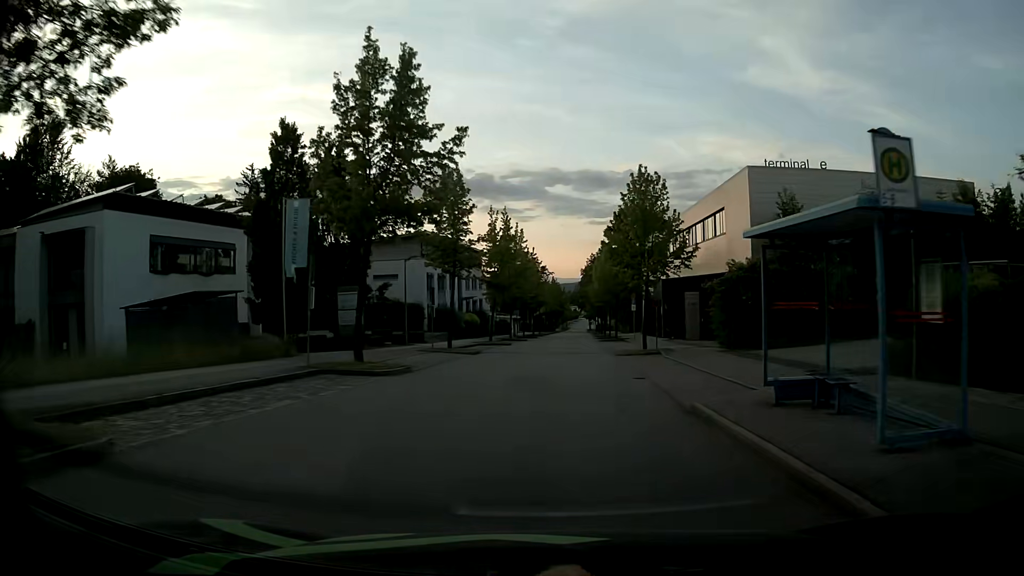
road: residential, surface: asphalt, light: Day
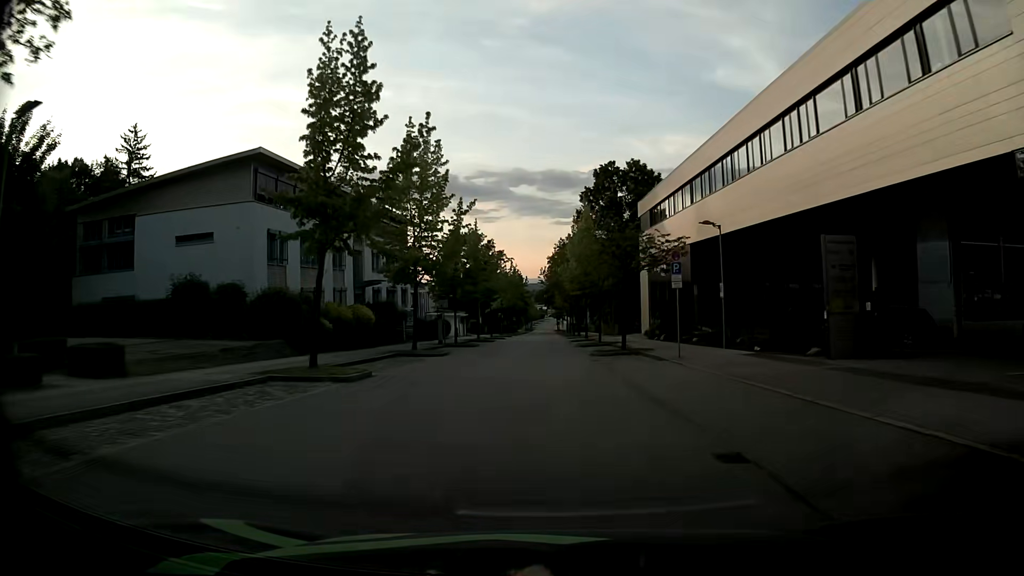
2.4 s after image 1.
(+1.2, +30.3) m; +3°
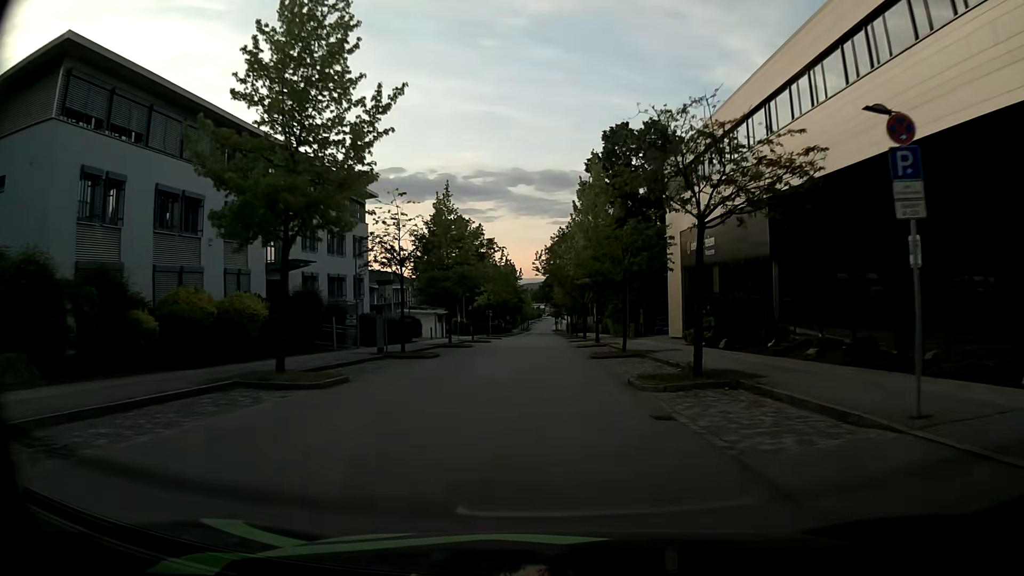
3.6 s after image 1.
(+0.1, +15.8) m; +1°
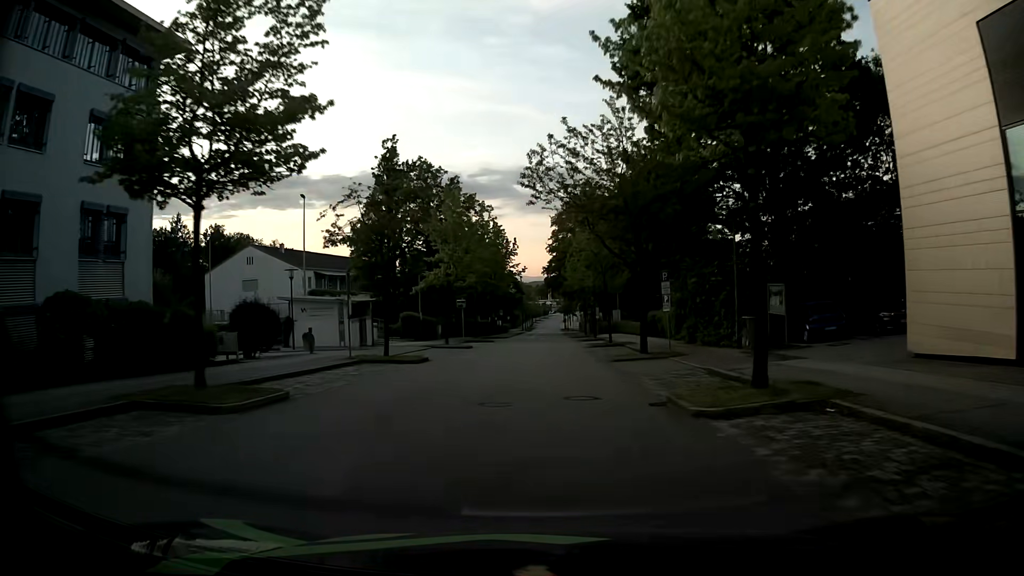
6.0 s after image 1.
(-0.2, +32.7) m; 0°
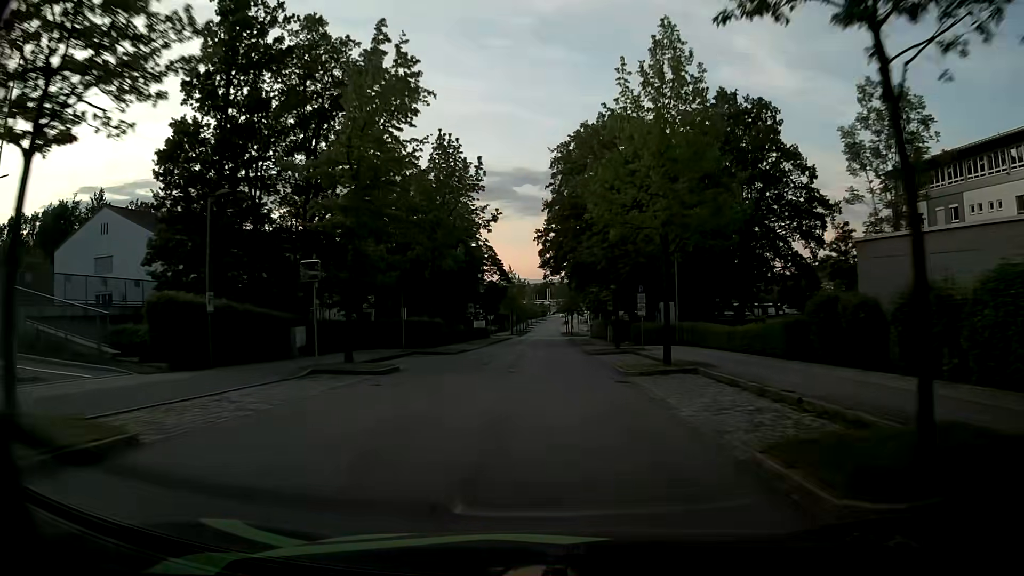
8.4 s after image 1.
(-0.1, +33.2) m; 0°
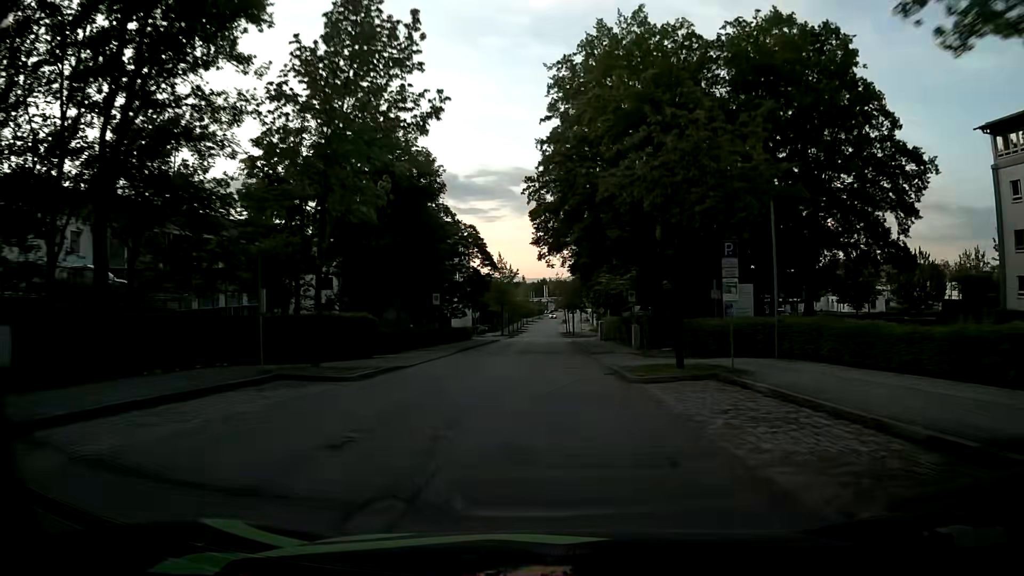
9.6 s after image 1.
(0.0, +16.7) m; 0°
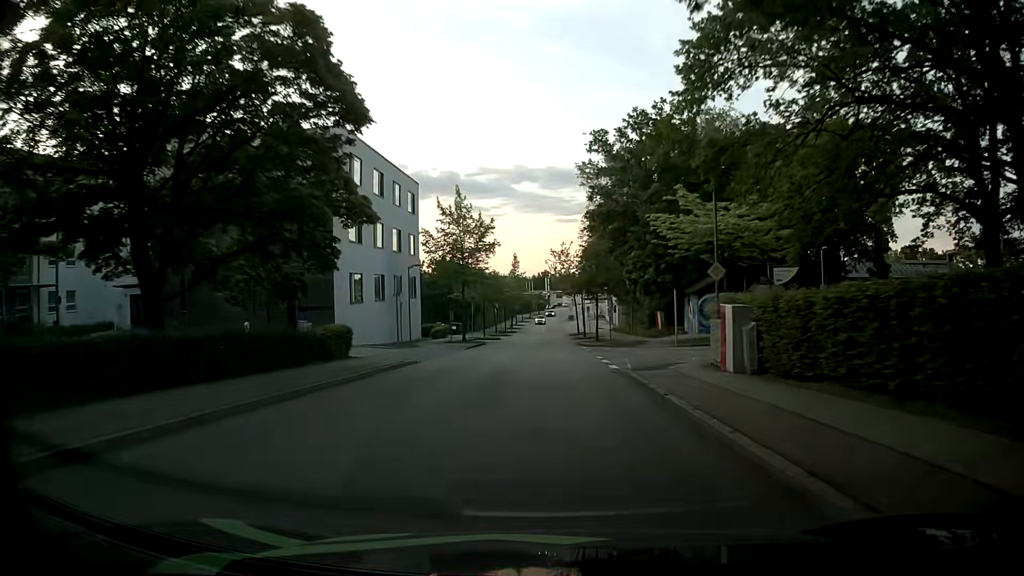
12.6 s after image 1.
(+0.2, +40.2) m; 0°
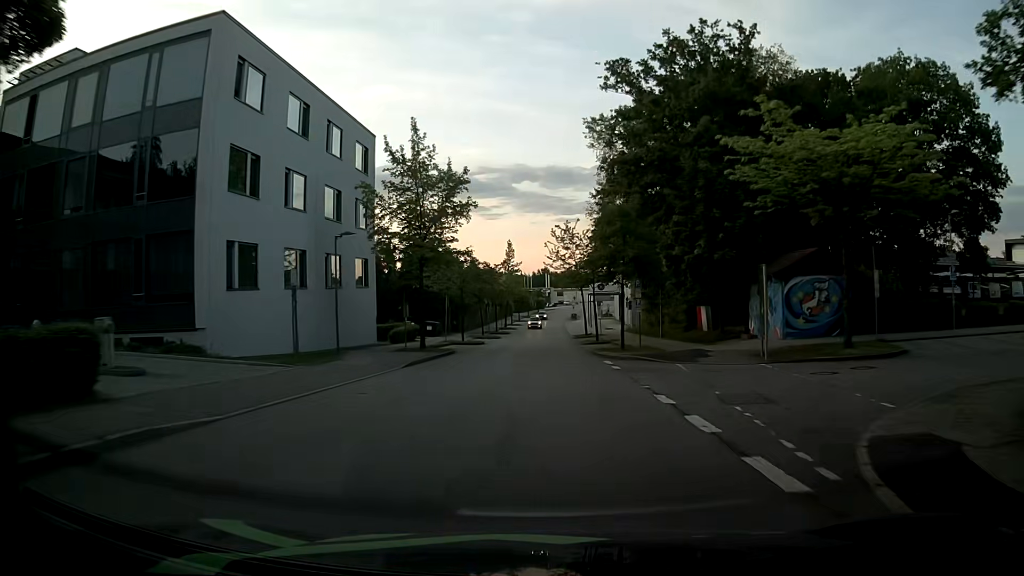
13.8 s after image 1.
(0.0, +15.5) m; 0°
(0, +10) (0, +20) (0, +30) (0, +40) (0, +50) (0, +60) (0, +70) (0, +80) (0, +90) (0, +100) m
